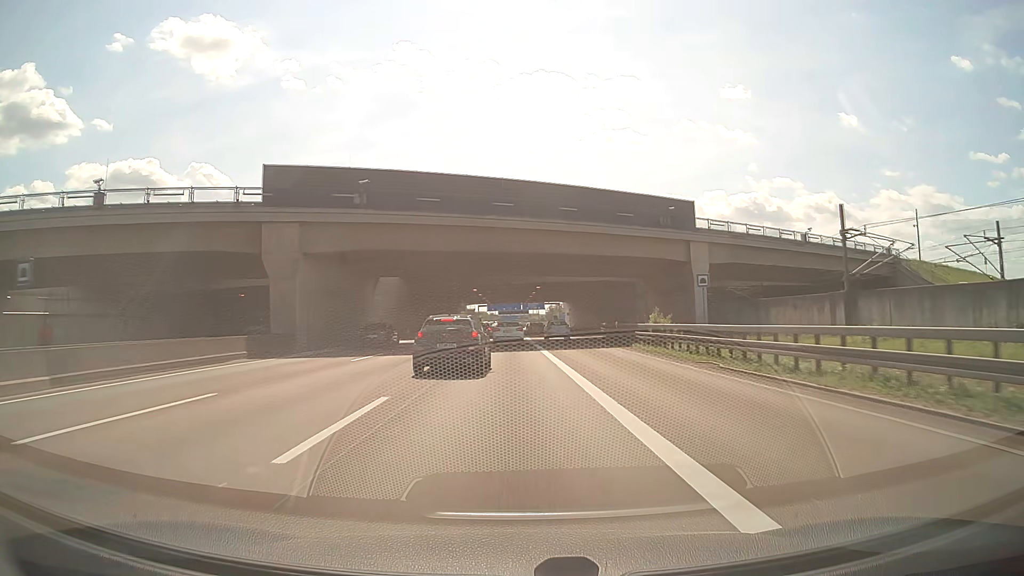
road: motorway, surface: asphalt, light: Day
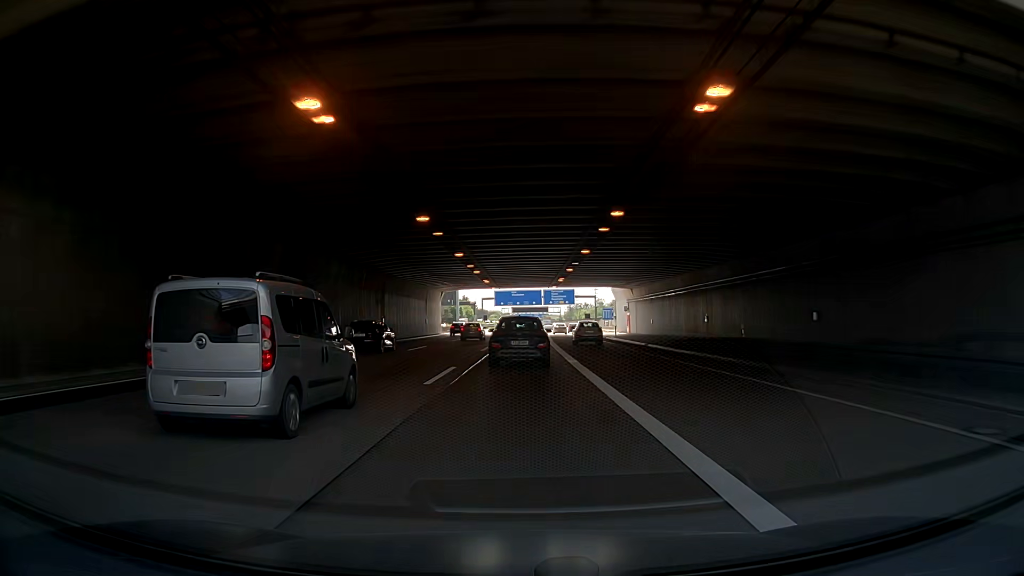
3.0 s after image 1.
(-0.7, +63.8) m; -2°
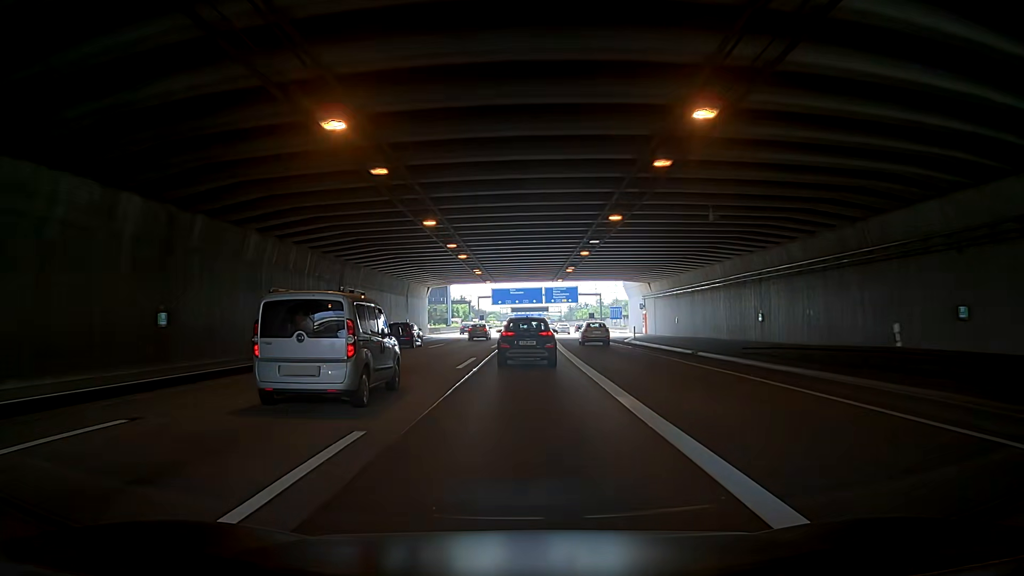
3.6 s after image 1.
(+0.2, +12.1) m; +1°
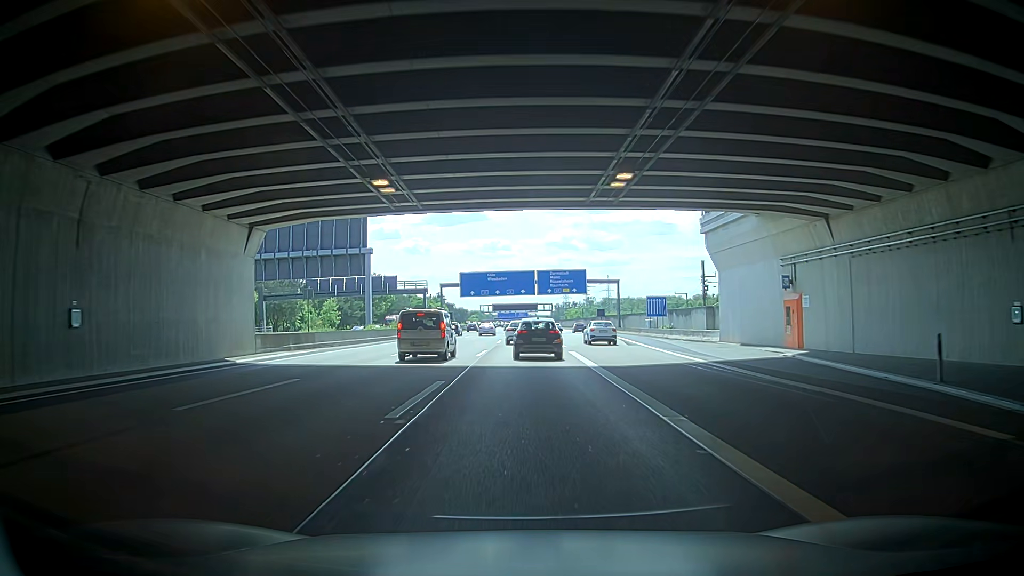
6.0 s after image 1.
(-0.1, +46.3) m; +2°
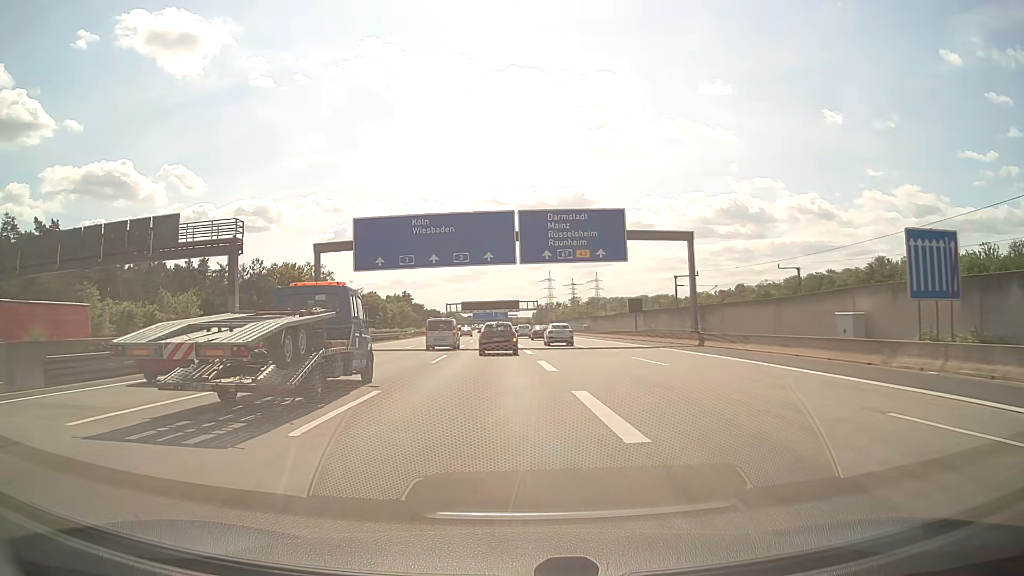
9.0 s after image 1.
(+0.9, +55.3) m; +1°
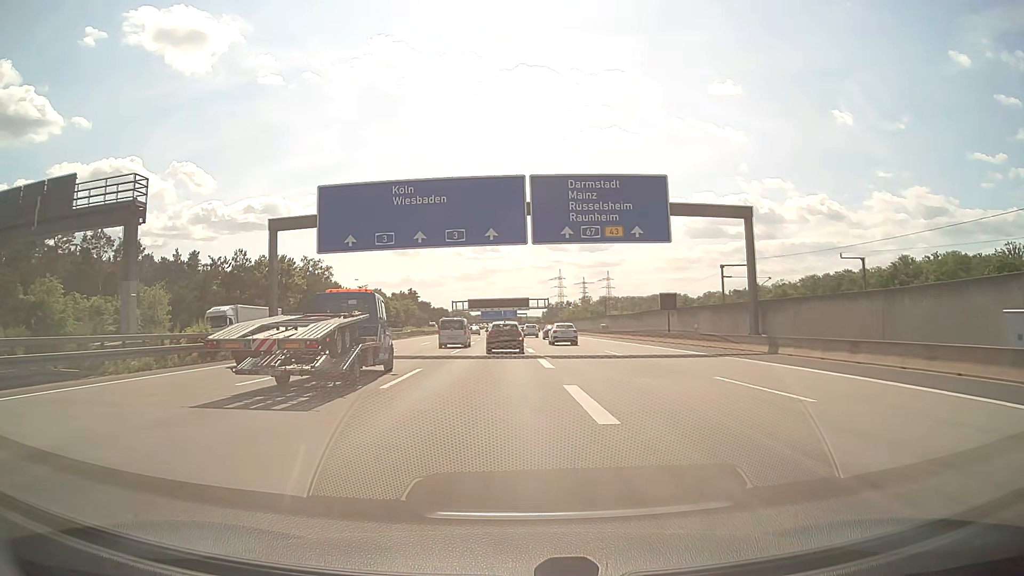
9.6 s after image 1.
(-0.1, +11.0) m; -1°
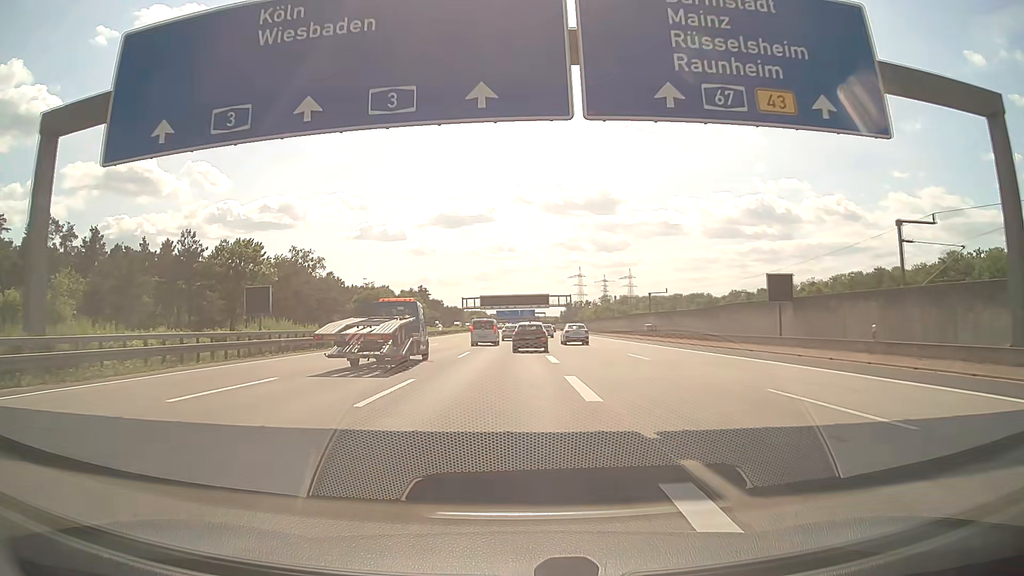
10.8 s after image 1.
(-0.2, +22.1) m; -1°
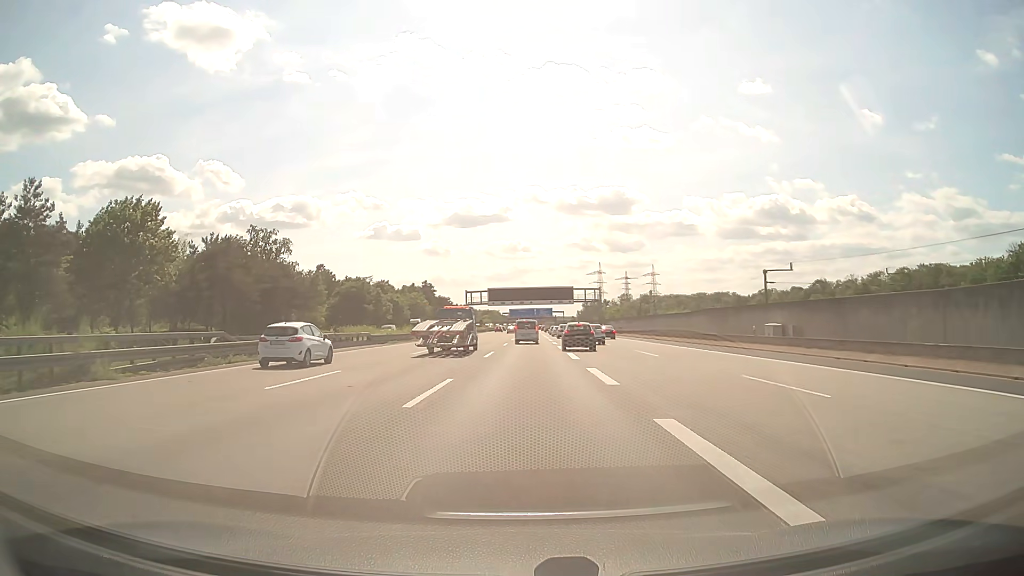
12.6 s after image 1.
(-0.5, +33.2) m; -1°
(0, +10) (0, +20) (0, +30) (0, +40) (+1, +50) (+1, +60) (+1, +70) (+2, +80) (+2, +90) (+2, +100) m
